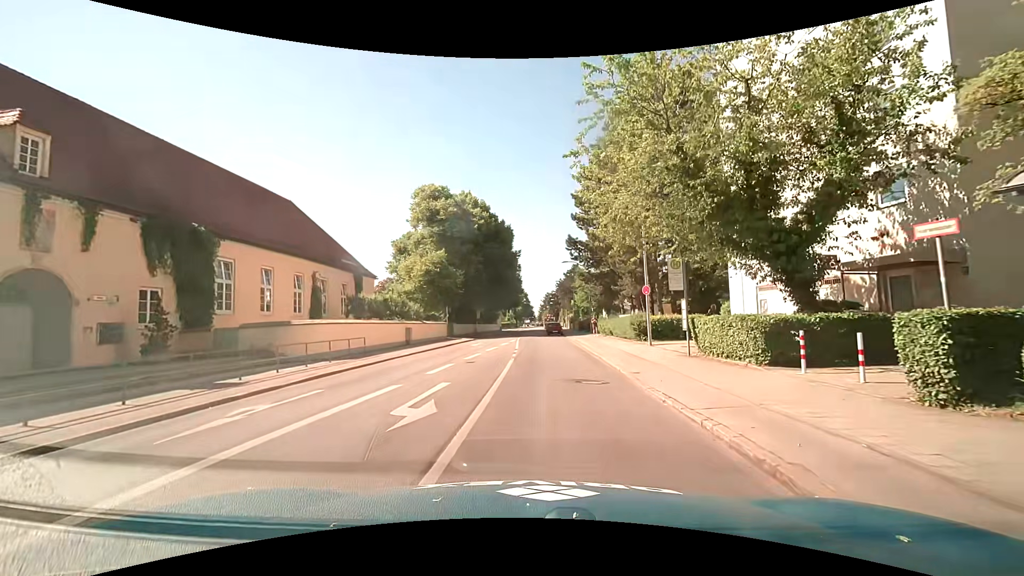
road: secondary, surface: asphalt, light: Day
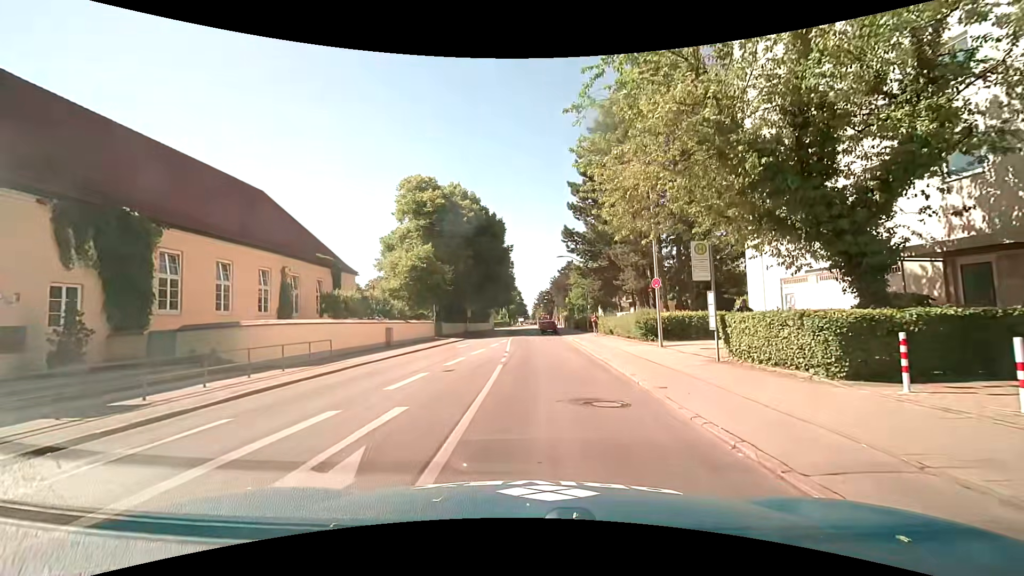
(+0.1, +3.3) m; +3°
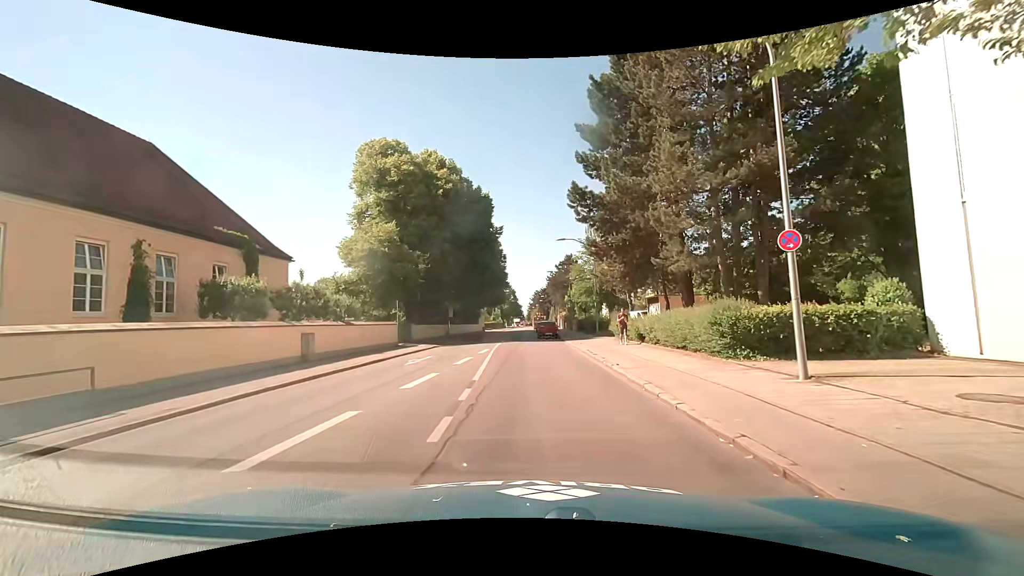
(-0.1, +11.4) m; -1°
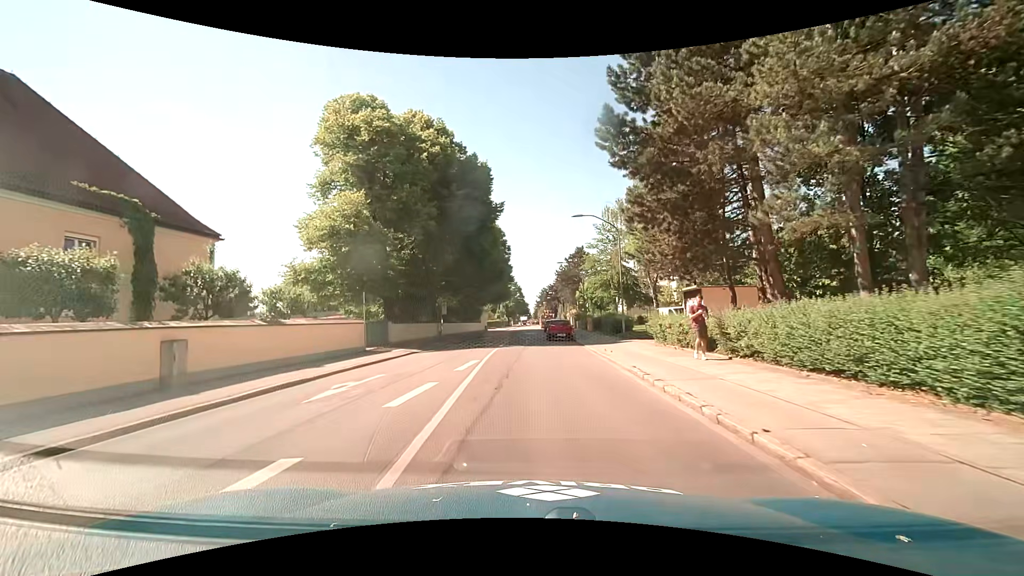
(-0.1, +8.7) m; 0°
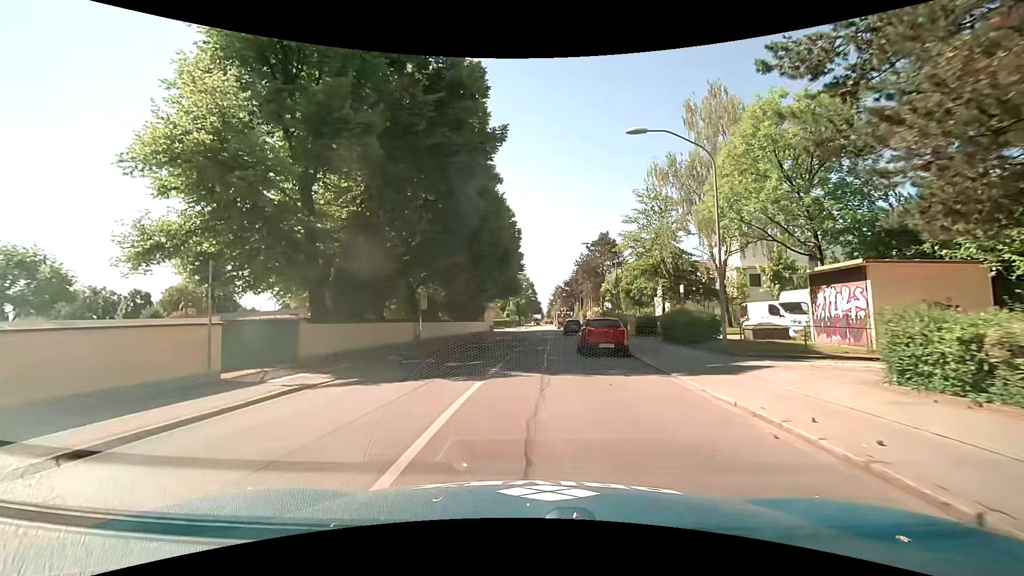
(-0.5, +14.5) m; -3°
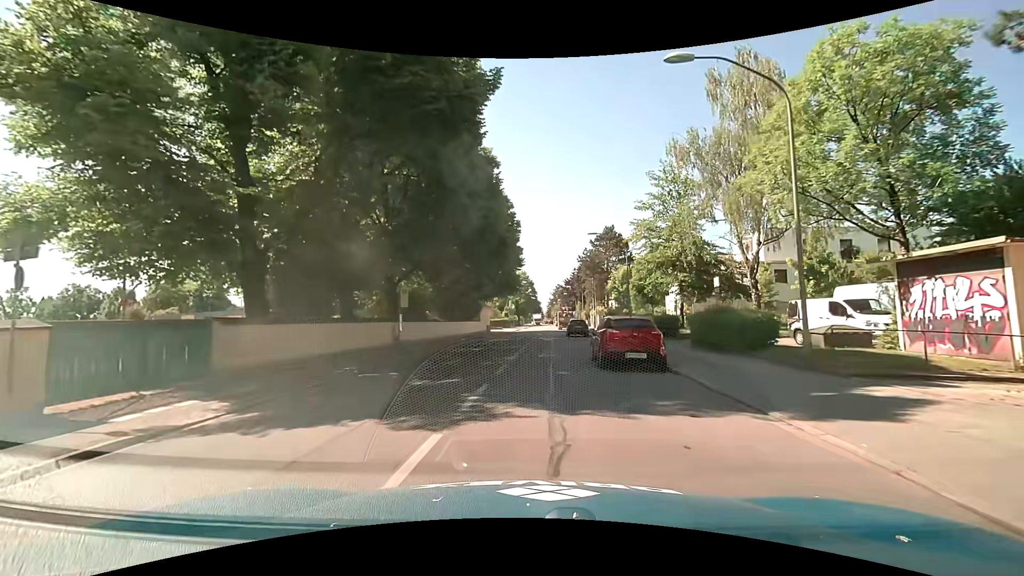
(0.0, +5.1) m; -1°
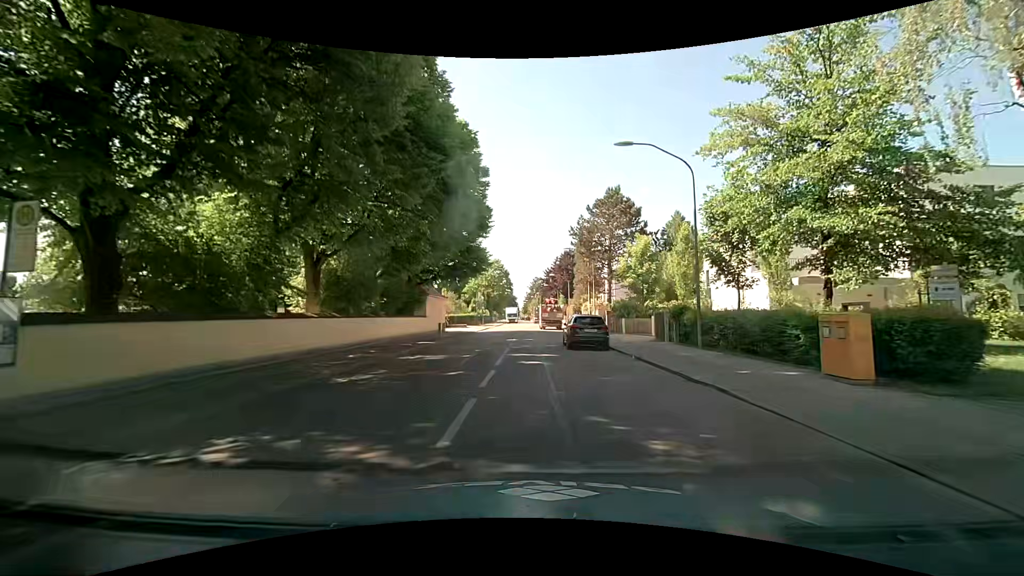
(+0.8, +20.2) m; +5°
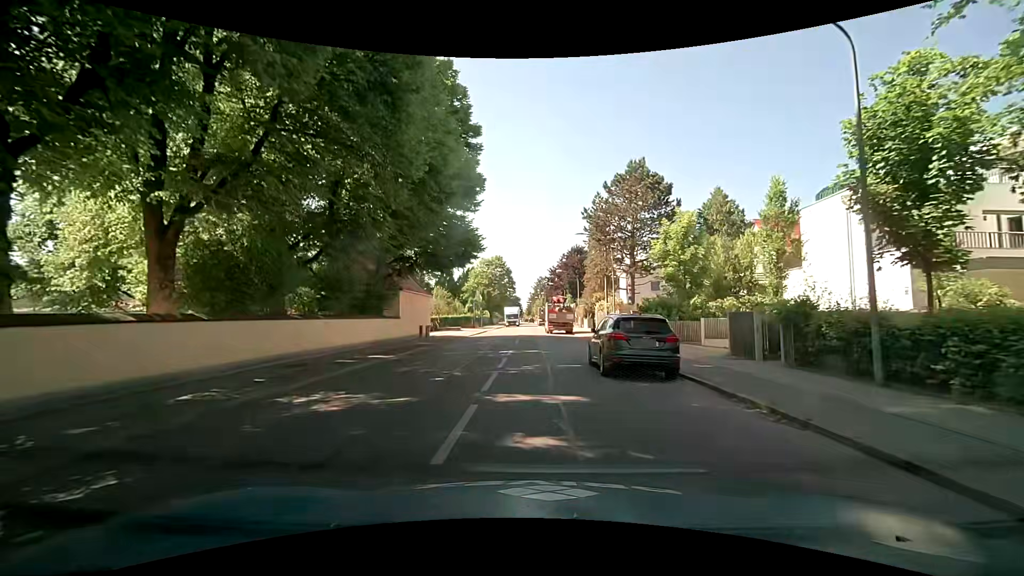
(-0.1, +9.4) m; -1°
(0, +10) (0, +20) (0, +30) (0, +40) (-1, +50) (-1, +60) (-1, +70) (-1, +80) (-1, +90) (-1, +100) m
